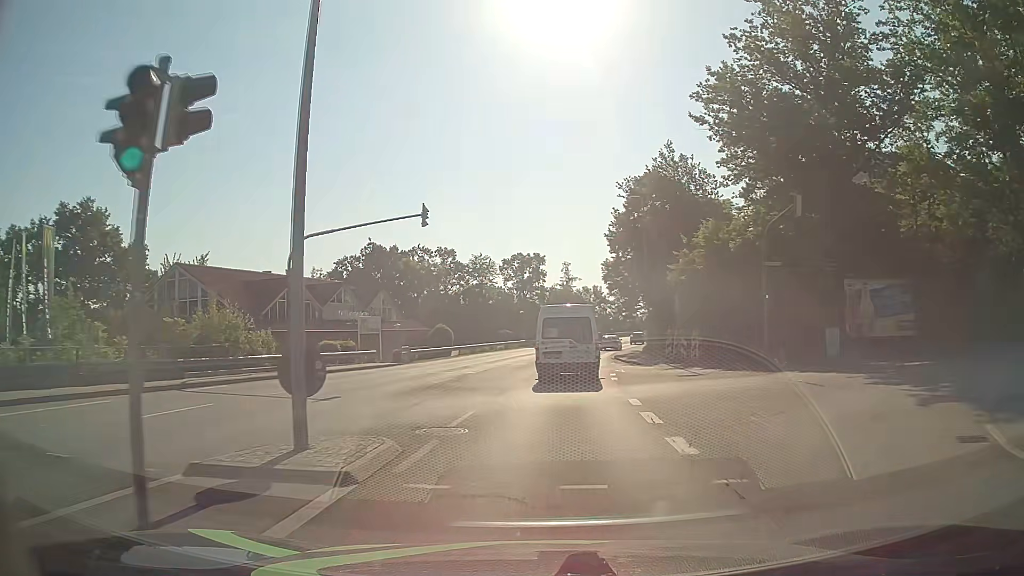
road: tertiary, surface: asphalt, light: Day
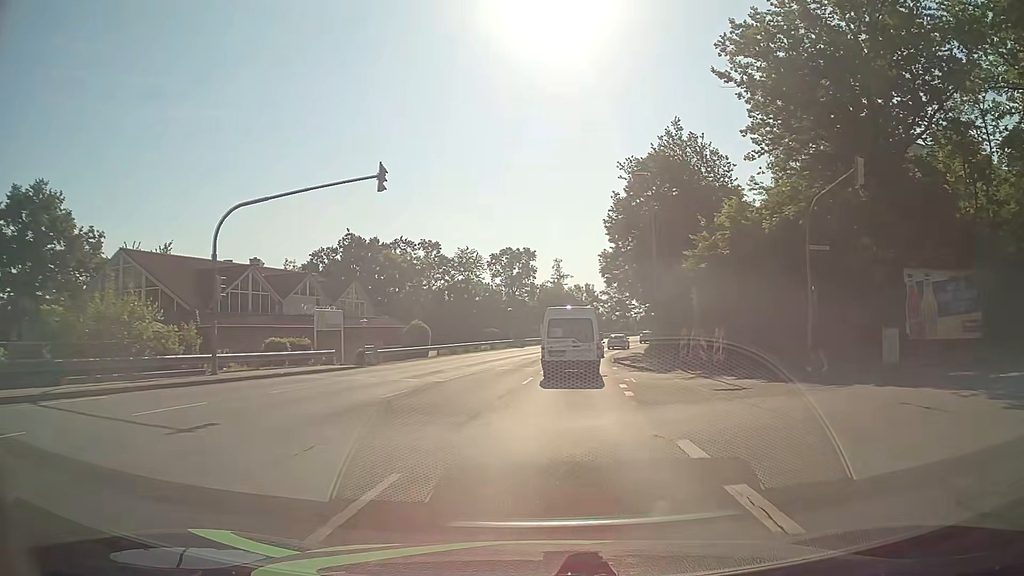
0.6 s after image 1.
(0.0, +6.3) m; +1°
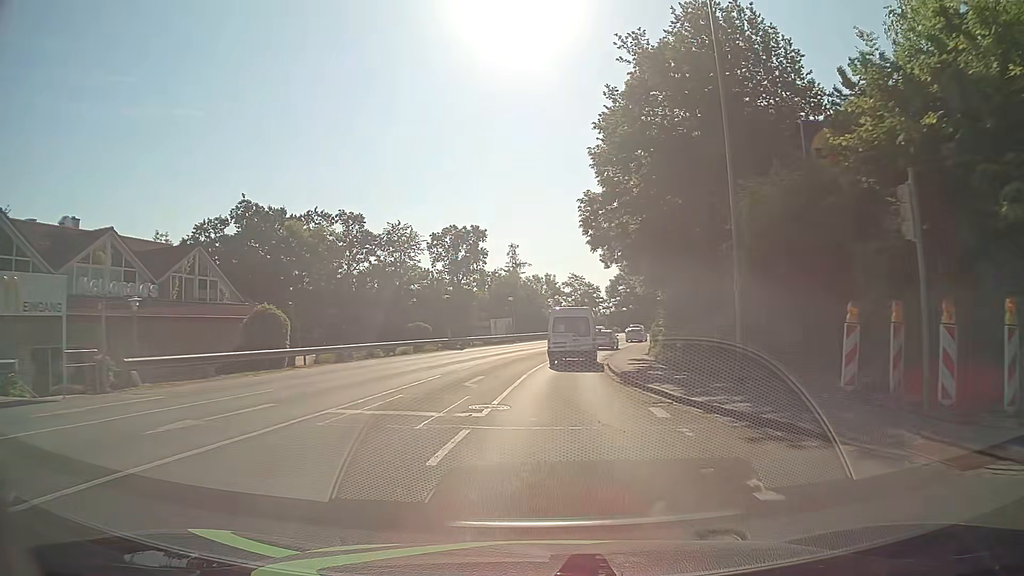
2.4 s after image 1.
(+0.7, +20.5) m; +4°
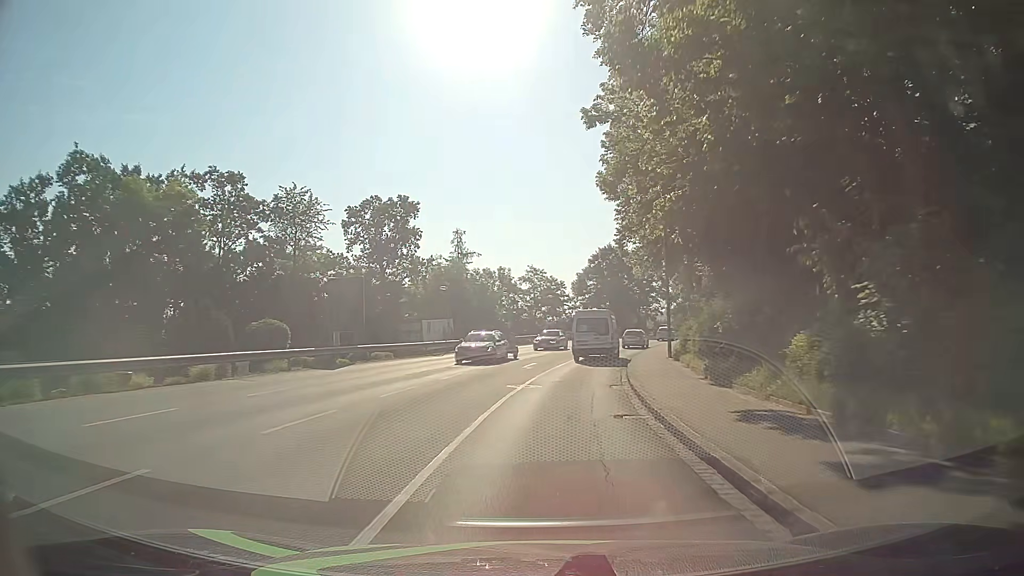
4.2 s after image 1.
(+0.8, +22.0) m; +4°
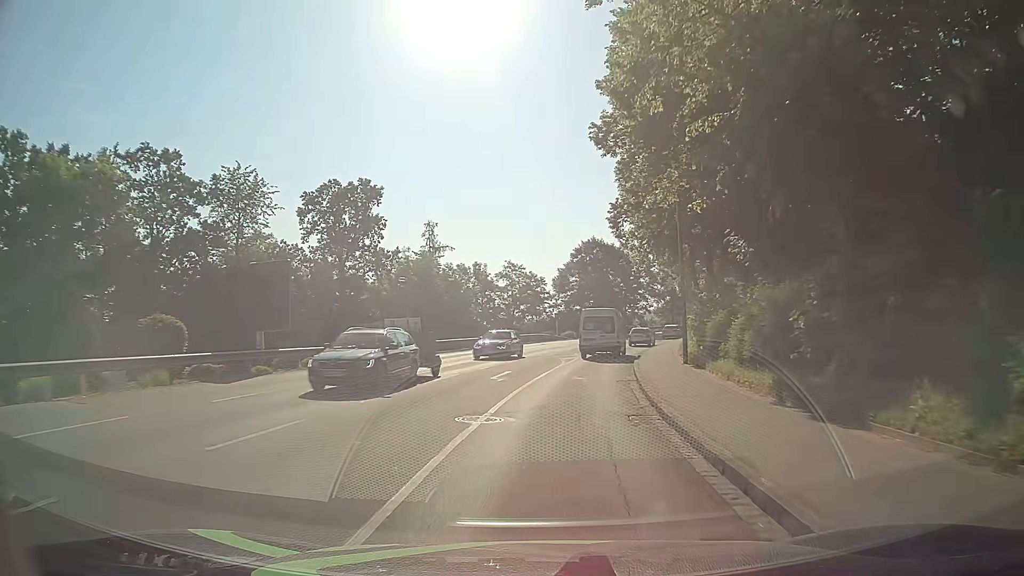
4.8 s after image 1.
(+0.1, +7.5) m; +1°
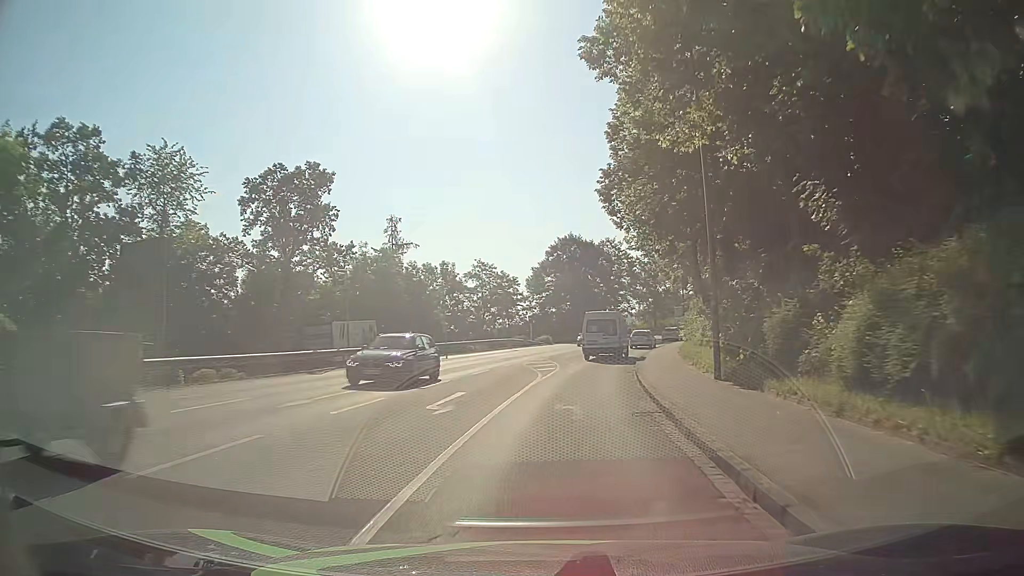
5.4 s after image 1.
(+0.2, +7.5) m; +3°
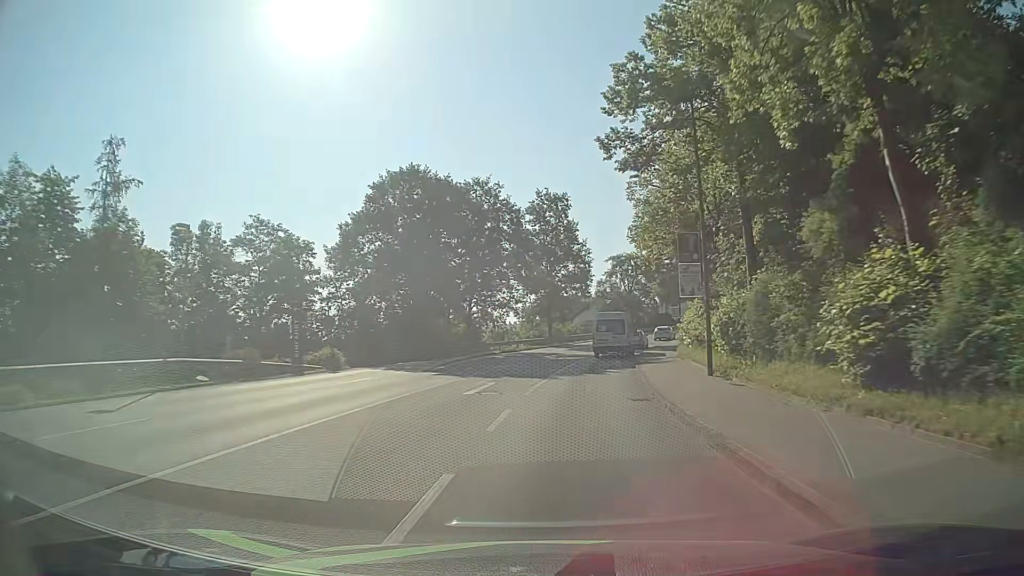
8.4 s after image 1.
(+3.4, +38.1) m; +11°
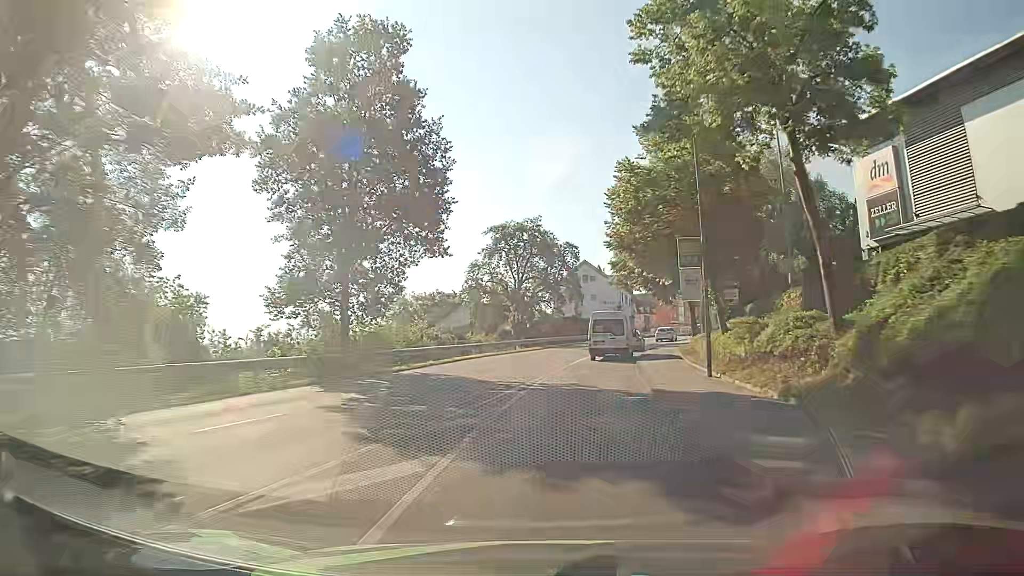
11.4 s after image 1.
(+3.7, +38.3) m; +11°
(0, +10) (+1, +20) (+2, +30) (+3, +40) (+6, +50) (+8, +59) (+12, +69) (+15, +78) (+19, +87) (+22, +97) m
